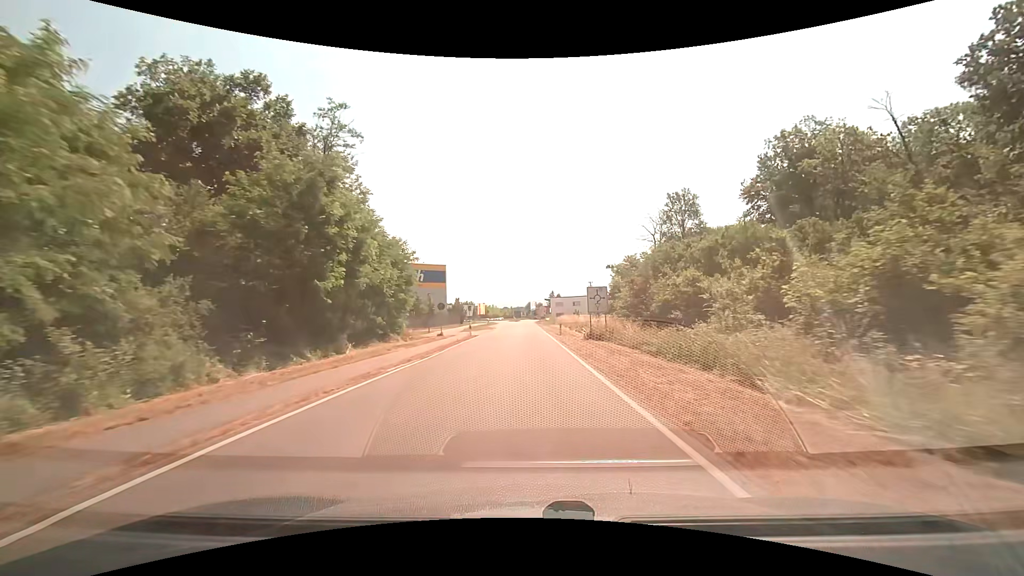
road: tertiary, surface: asphalt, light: Day
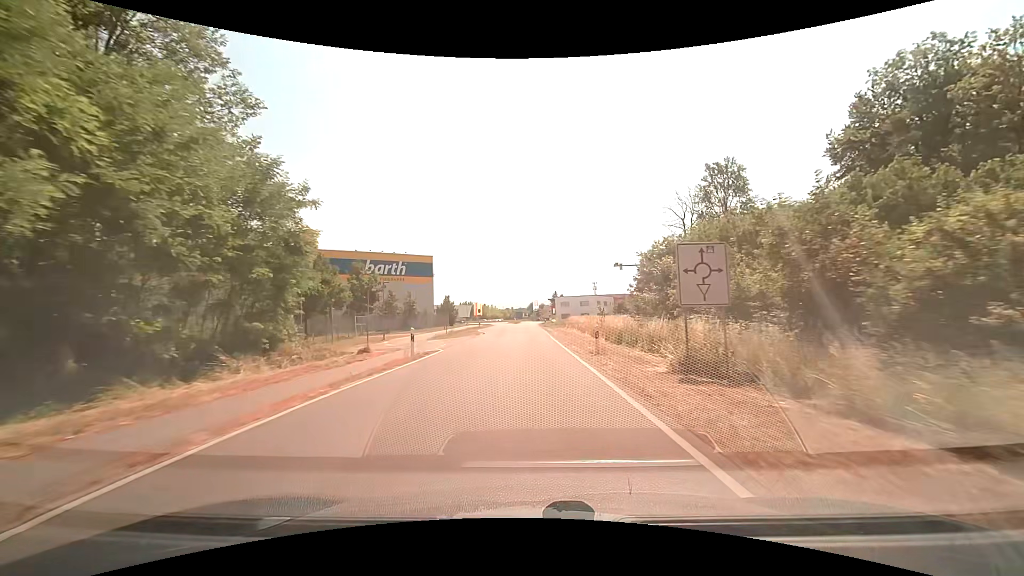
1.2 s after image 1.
(-0.1, +18.6) m; 0°
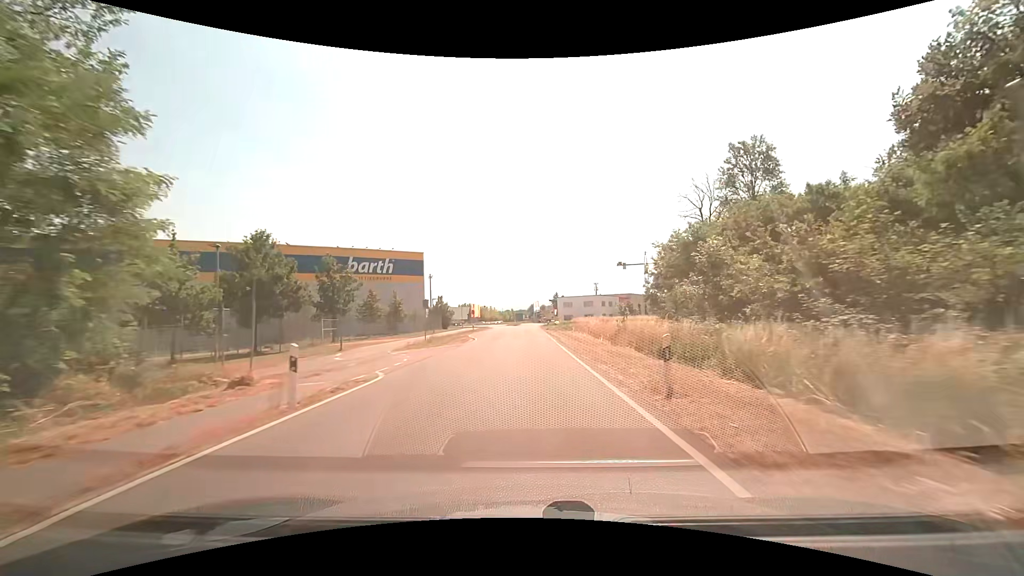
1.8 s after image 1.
(0.0, +9.0) m; 0°
